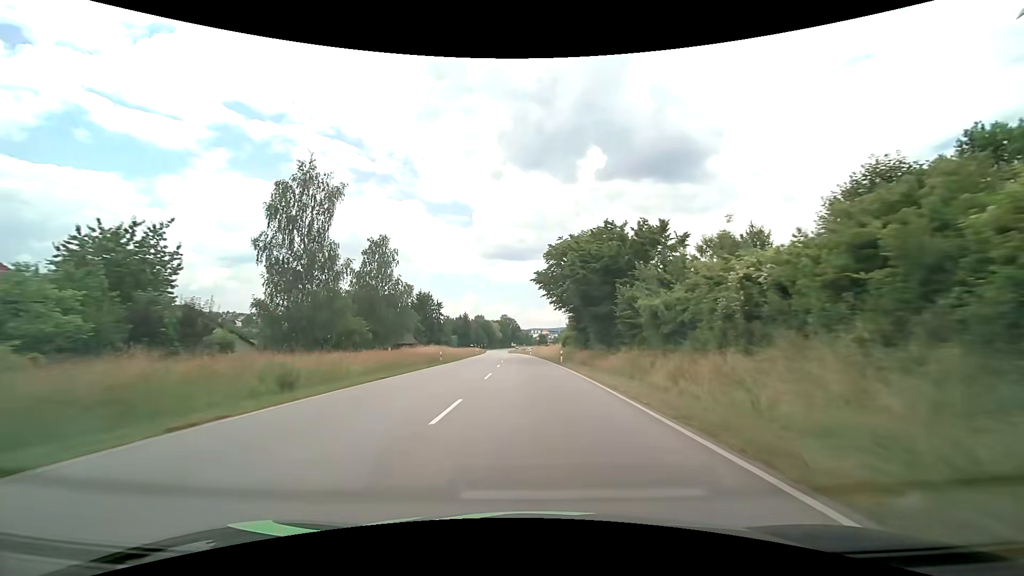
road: primary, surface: asphalt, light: Day
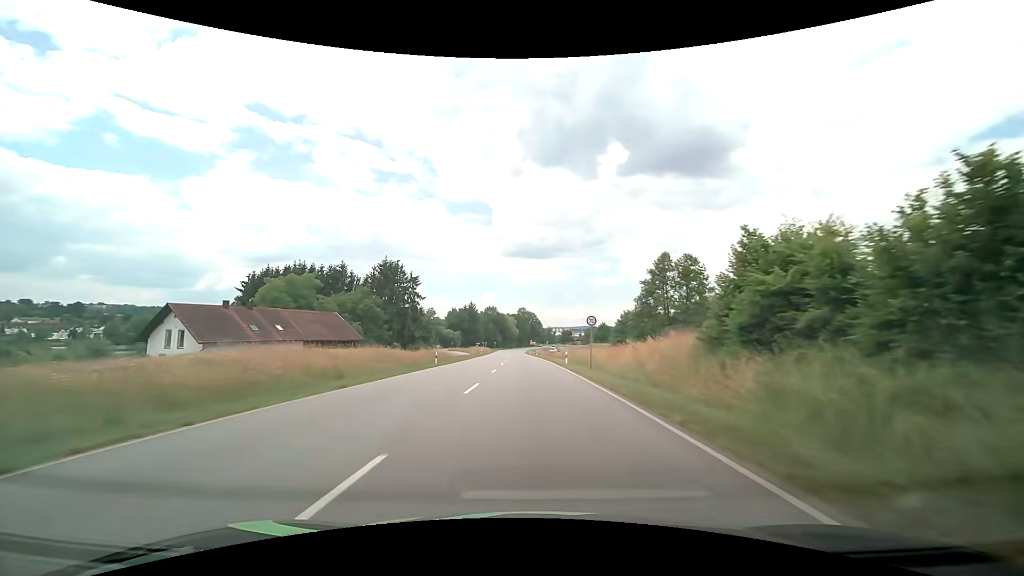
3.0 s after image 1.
(-1.5, +54.0) m; -3°
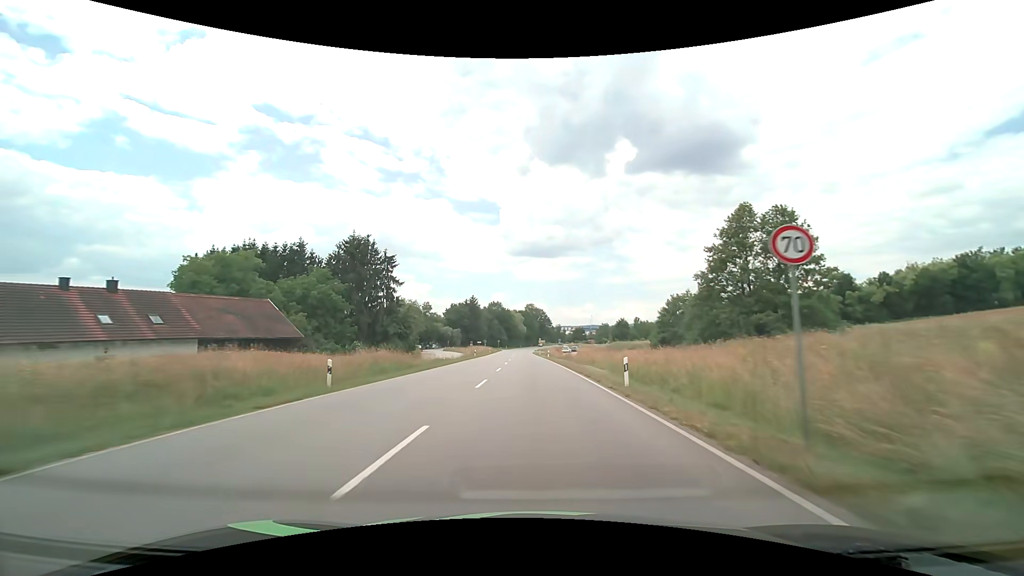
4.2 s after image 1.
(-0.1, +21.6) m; -1°
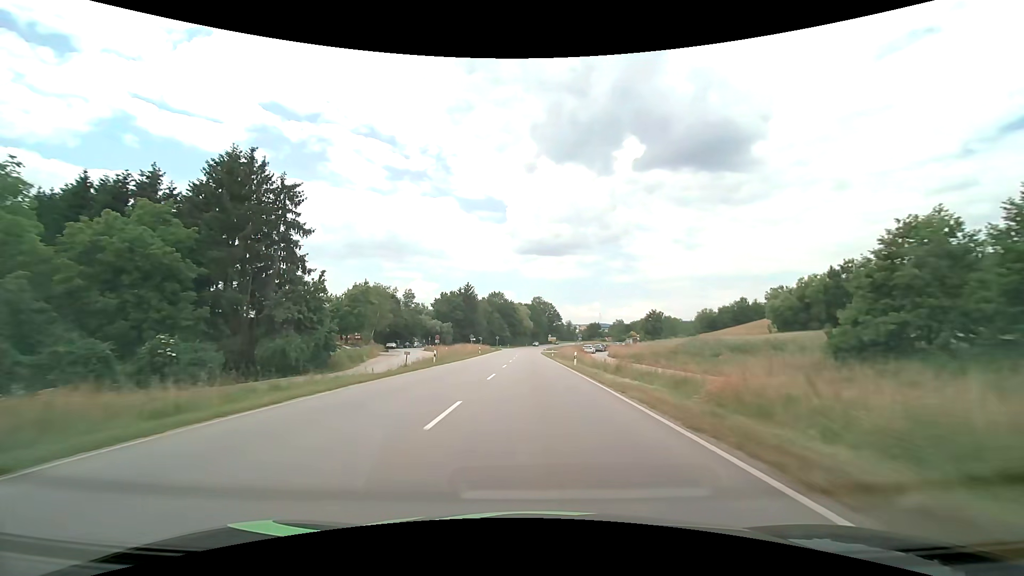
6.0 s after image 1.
(-0.3, +32.4) m; -1°
